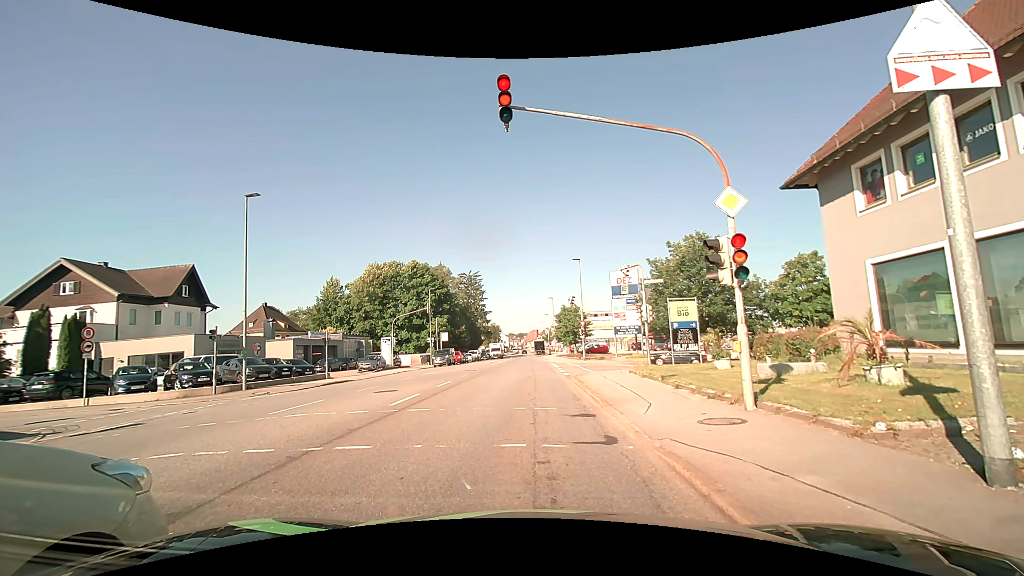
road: tertiary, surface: asphalt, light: Day
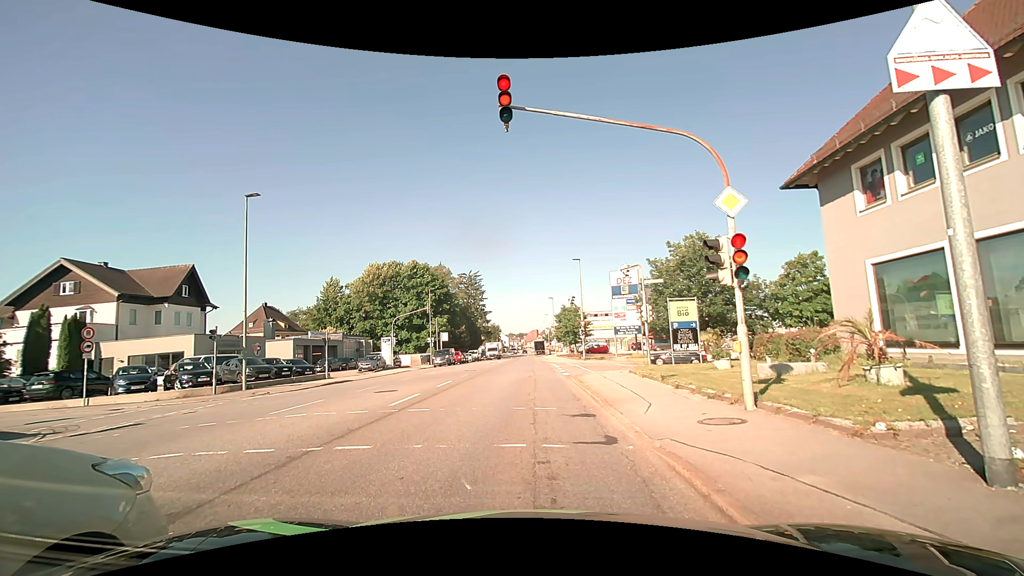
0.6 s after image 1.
(0.0, 0.0) m; 0°
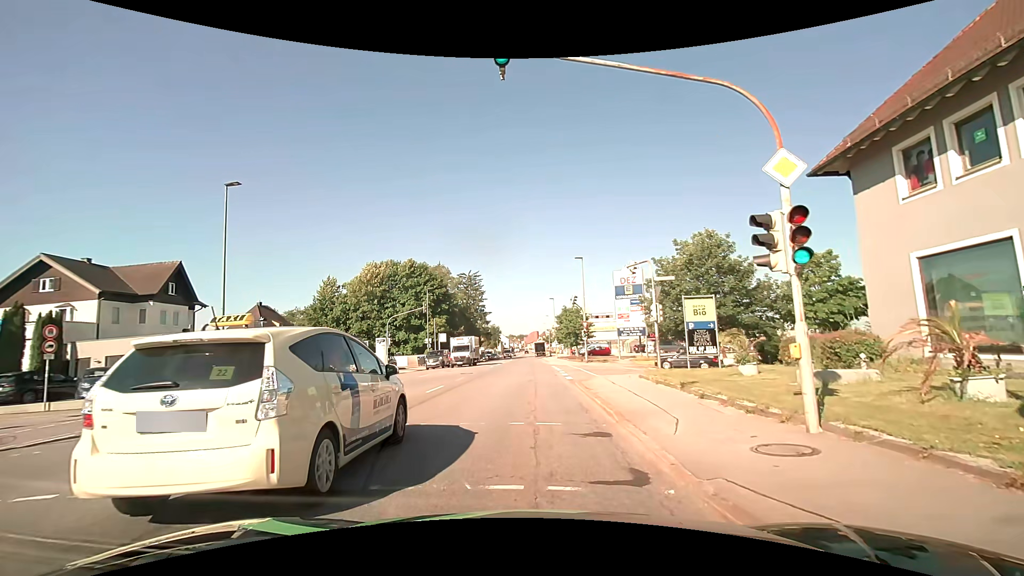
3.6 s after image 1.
(0.0, +2.1) m; +2°
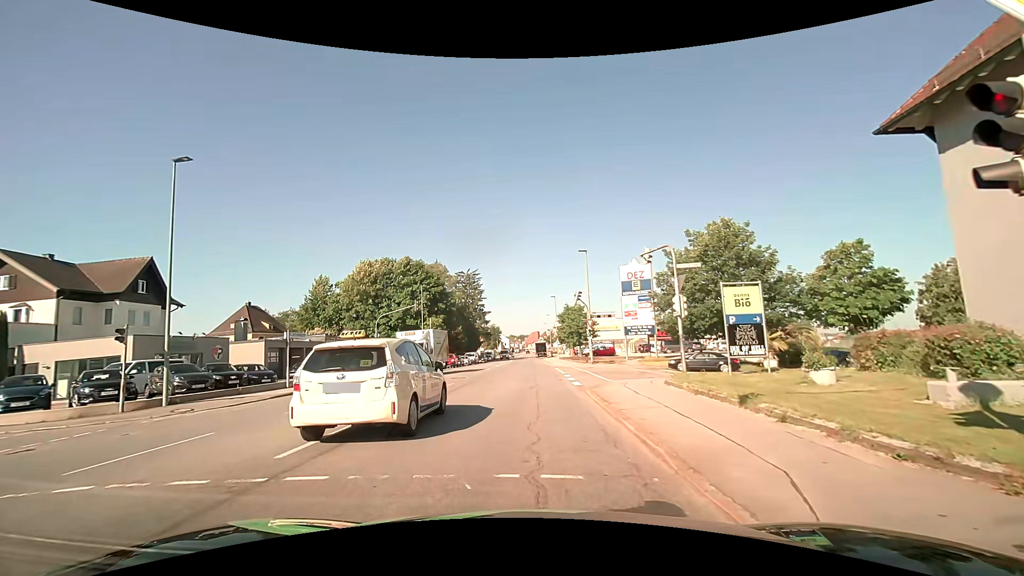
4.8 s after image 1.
(-0.1, +3.8) m; -2°
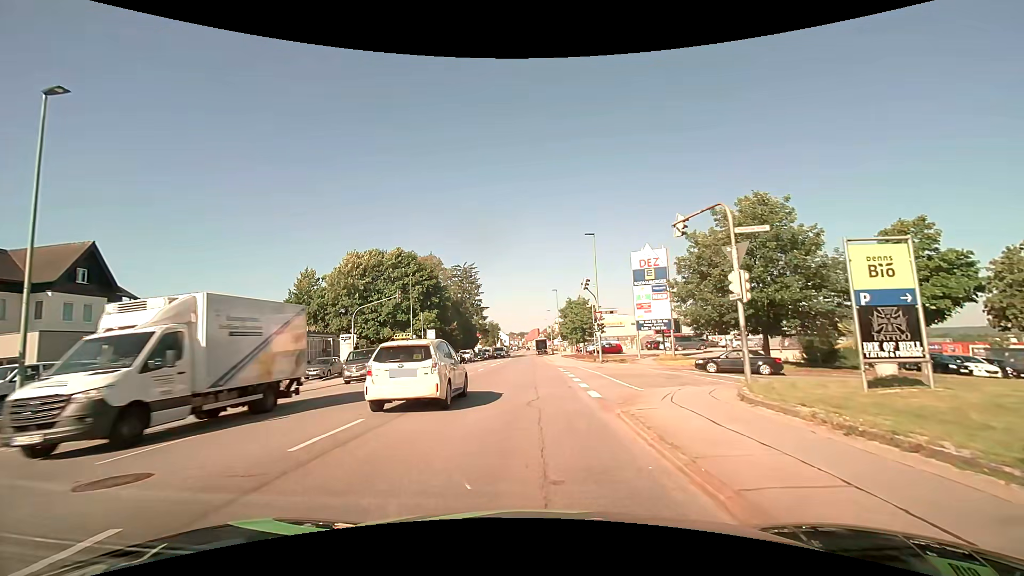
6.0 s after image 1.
(+0.1, +6.0) m; +1°
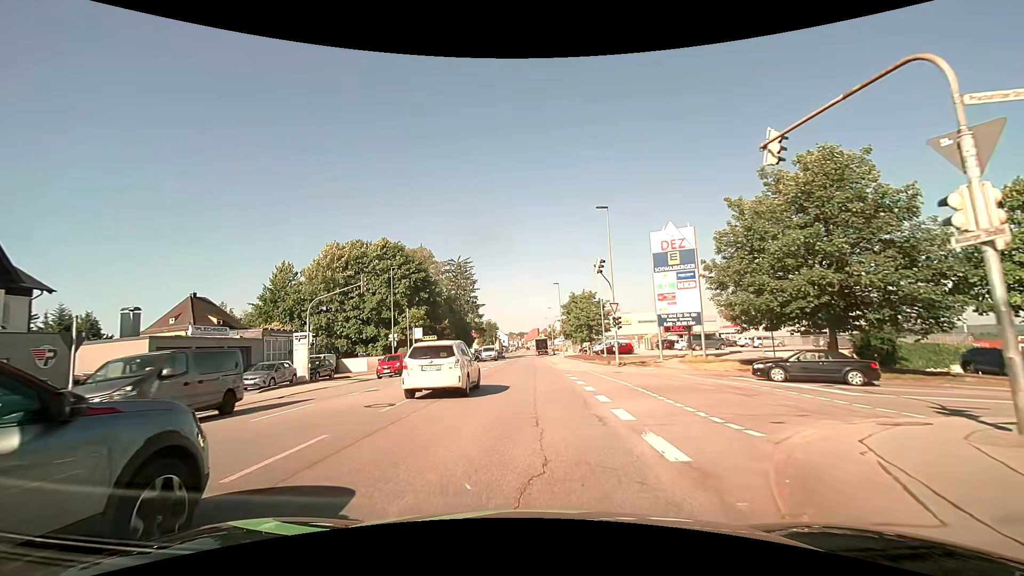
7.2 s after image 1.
(0.0, +7.8) m; 0°
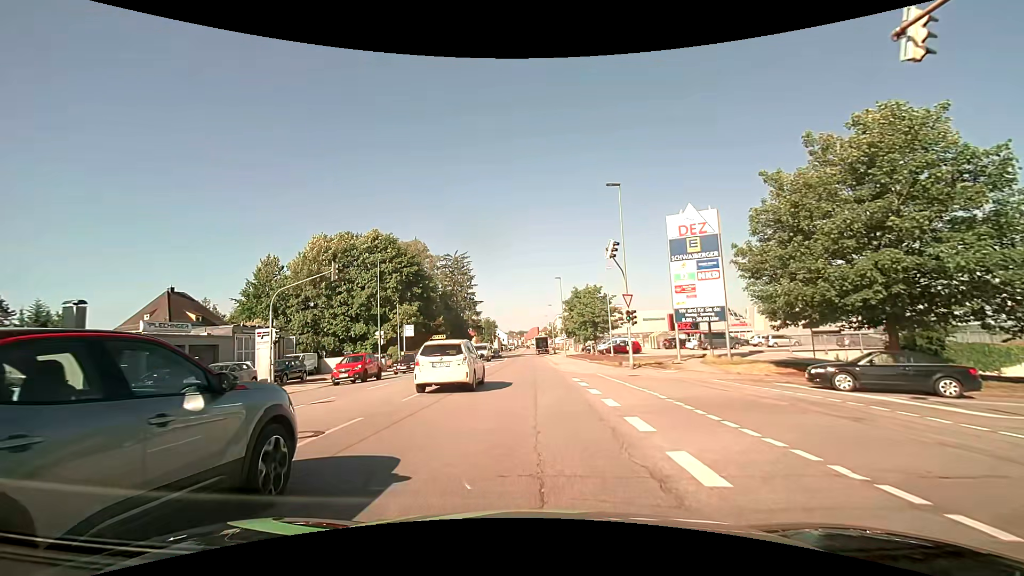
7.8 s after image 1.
(0.0, +4.5) m; -1°
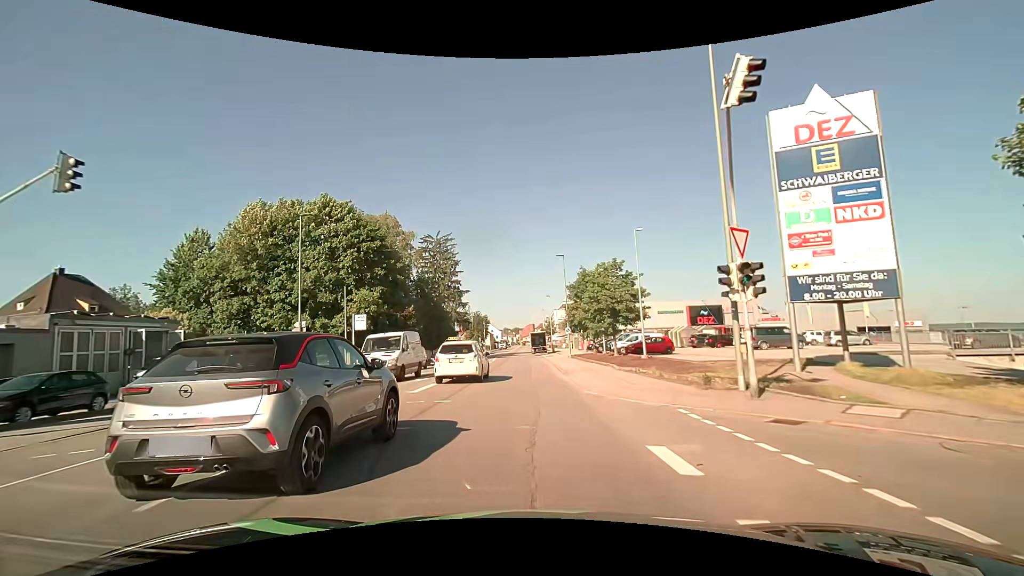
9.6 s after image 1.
(+0.1, +14.8) m; +1°
(0, +10) (0, +20) (0, +30) (0, +40) (0, +50) (-1, +60) (-2, +70) (-4, +80) (-4, +90) (-4, +100) m
